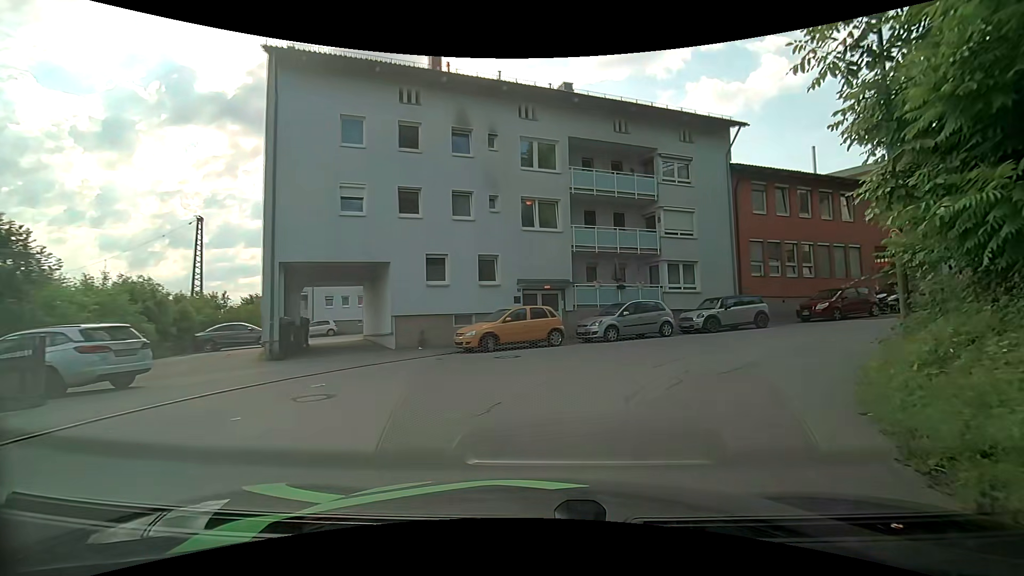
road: residential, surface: asphalt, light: Day
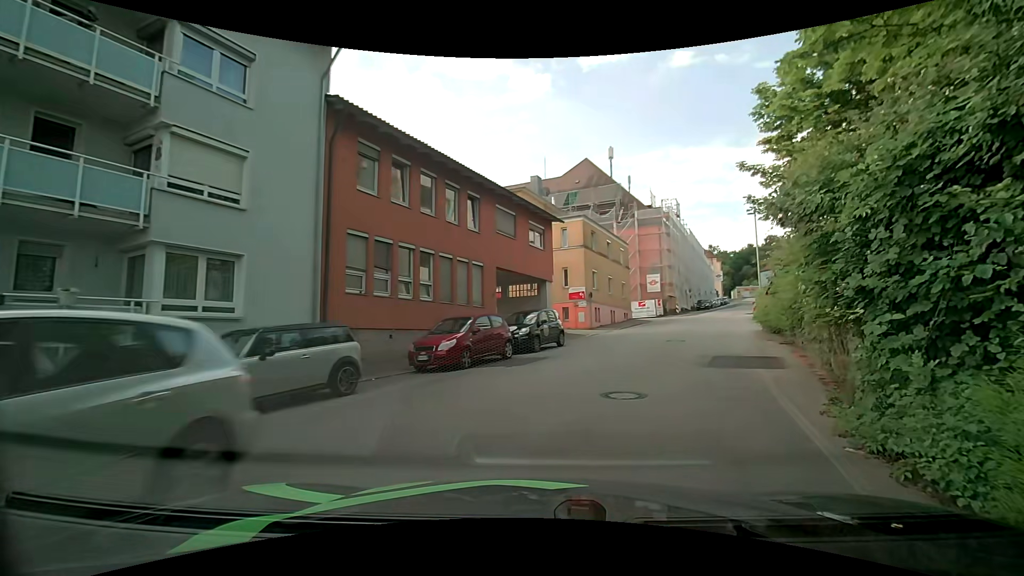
(+4.2, +12.1) m; +42°
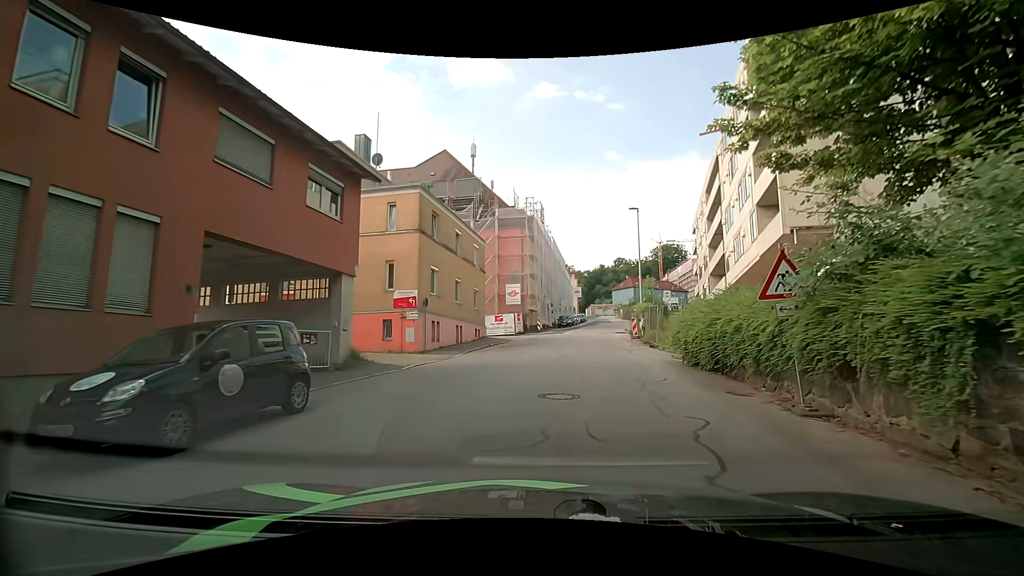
(+2.1, +11.3) m; +17°
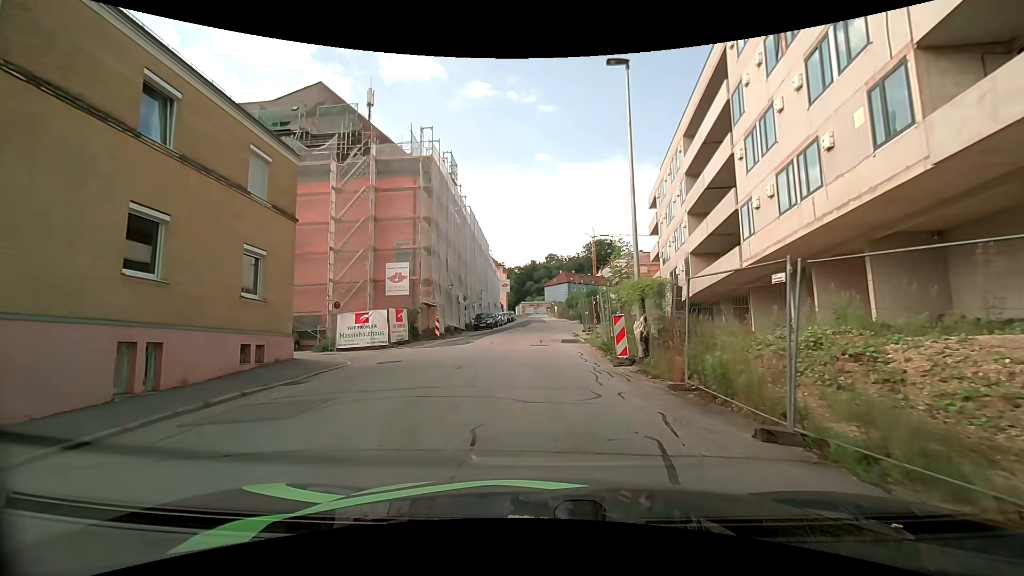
(+1.9, +18.7) m; +8°
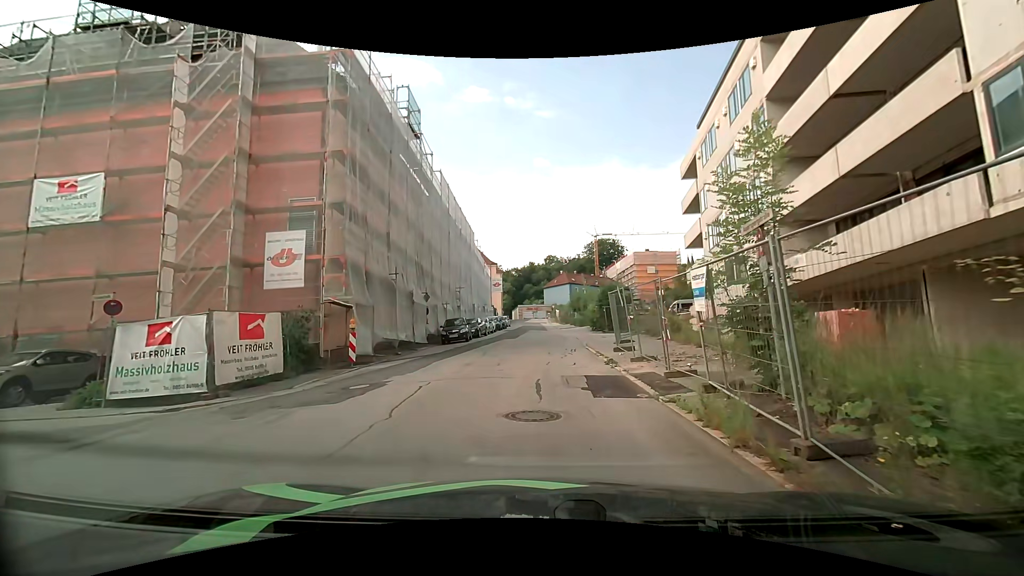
(+0.1, +13.6) m; +1°
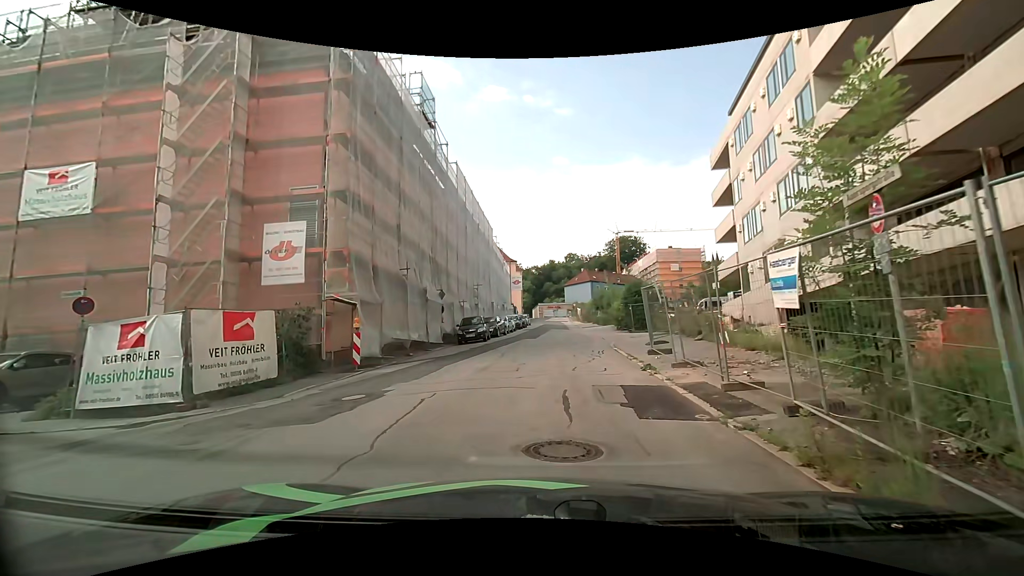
(0.0, +1.7) m; -1°
